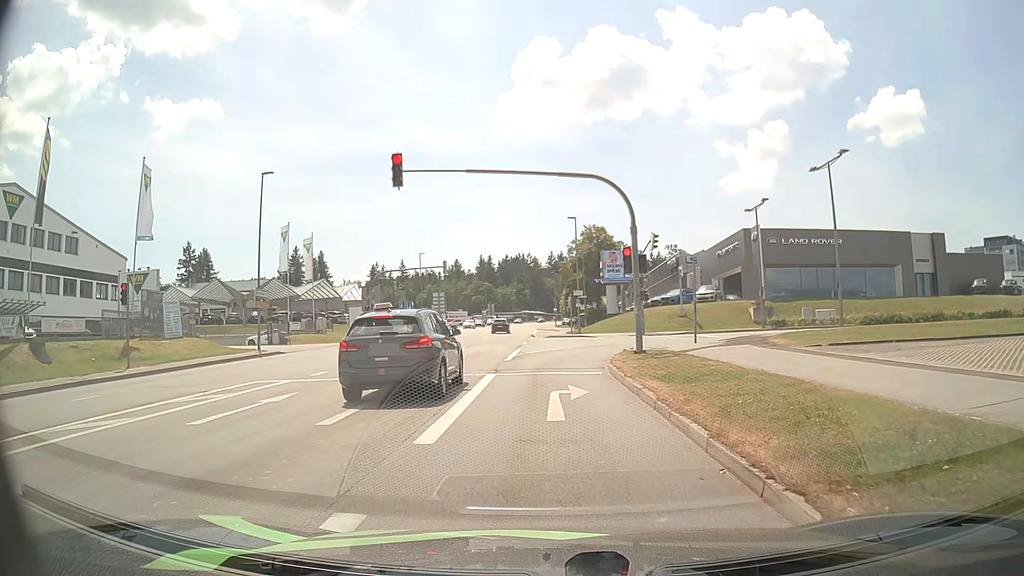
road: tertiary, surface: asphalt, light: Day
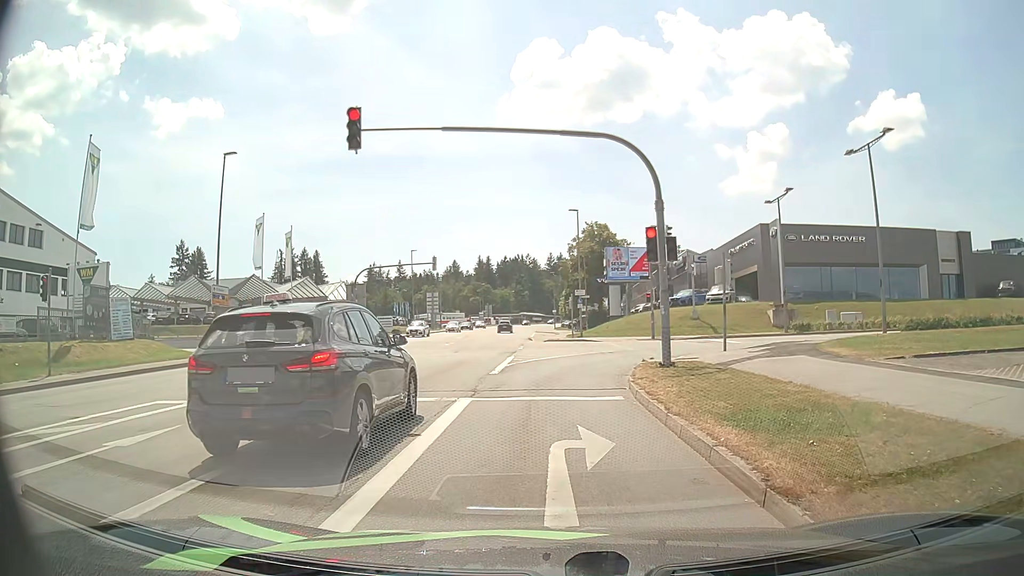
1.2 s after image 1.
(0.0, +5.0) m; +1°
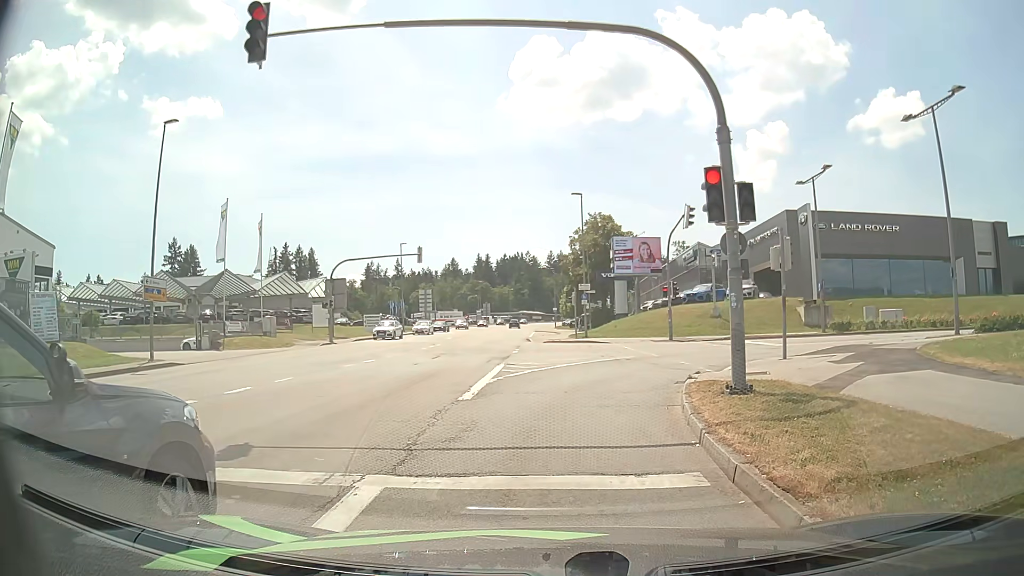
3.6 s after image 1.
(0.0, +6.1) m; 0°
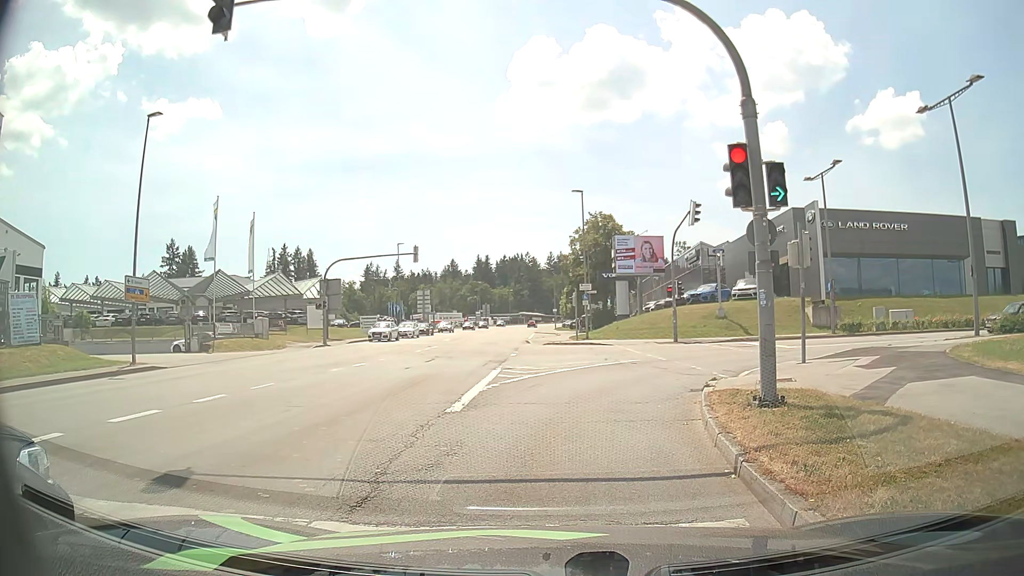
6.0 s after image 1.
(0.0, +1.4) m; 0°
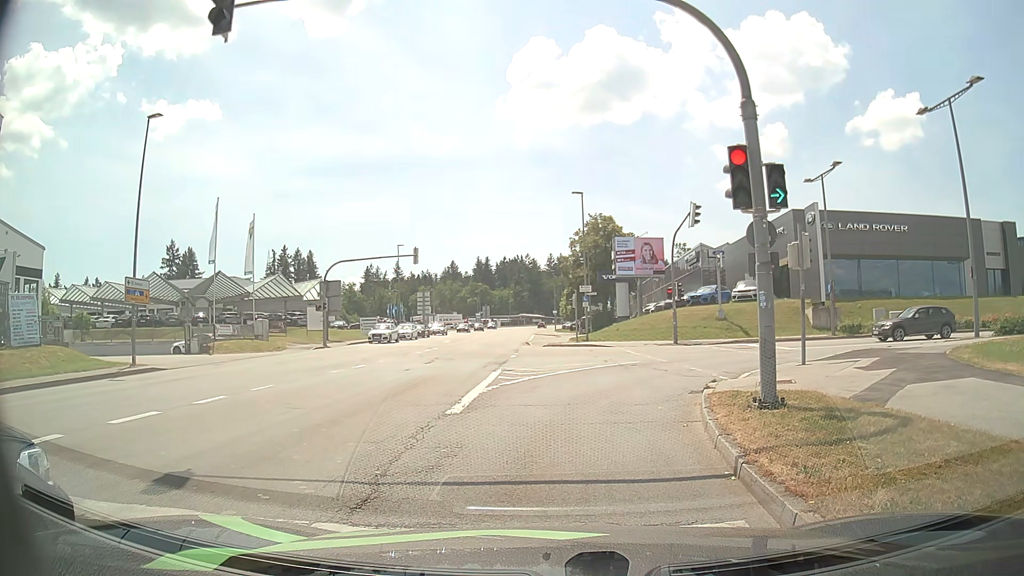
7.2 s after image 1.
(0.0, +0.1) m; 0°
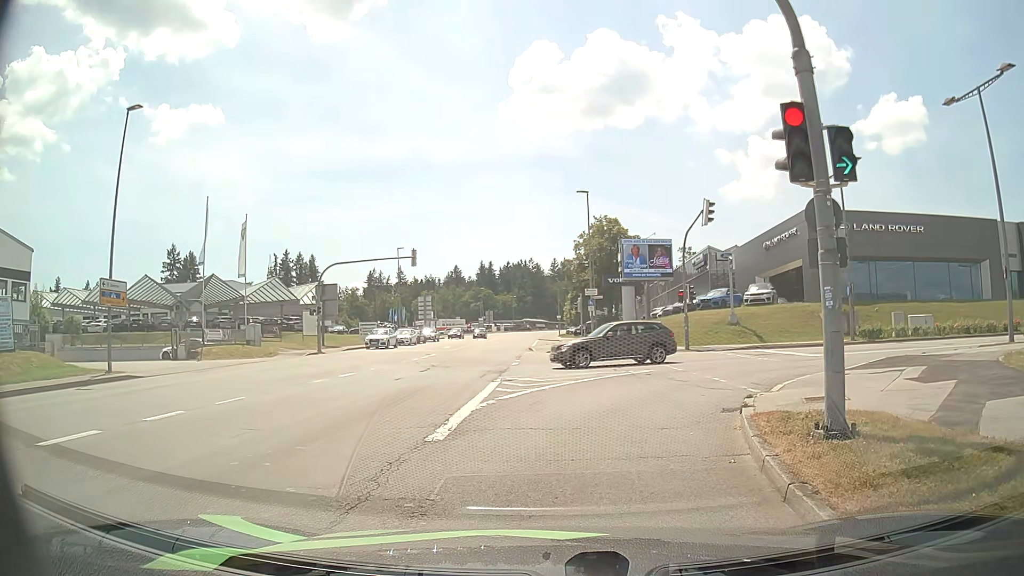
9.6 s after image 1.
(0.0, +2.2) m; -1°
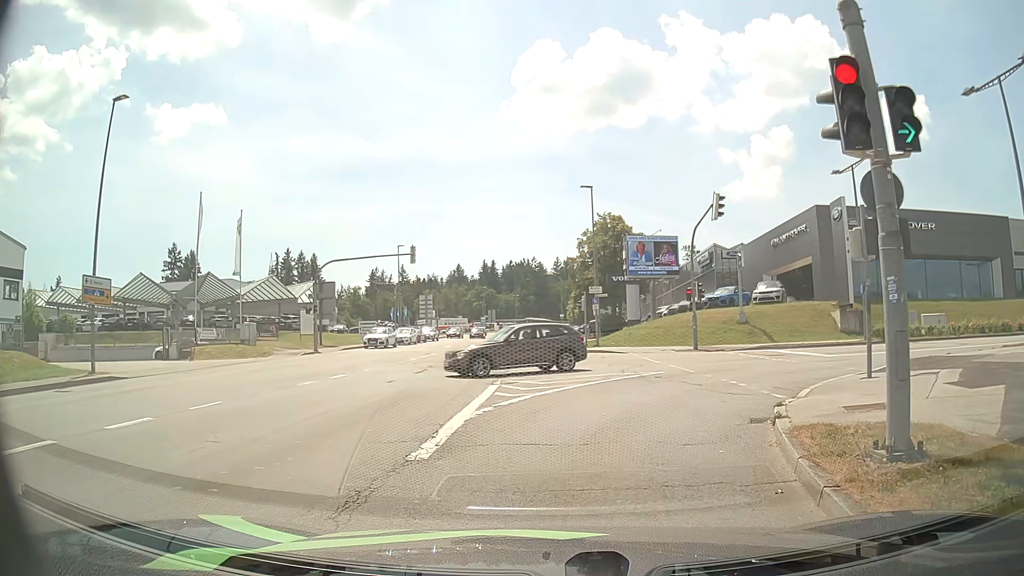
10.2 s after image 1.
(0.0, +1.4) m; +1°
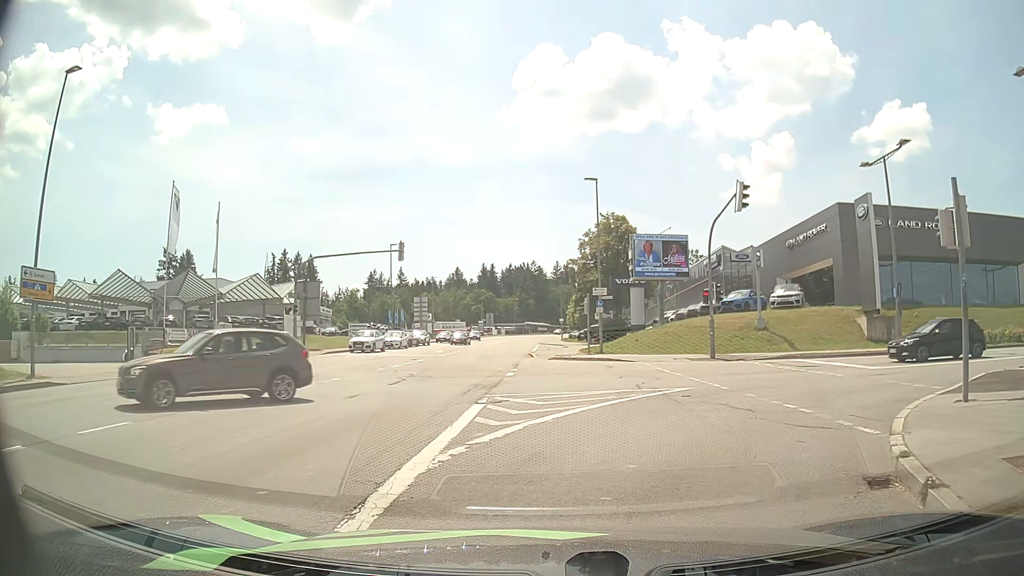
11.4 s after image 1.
(0.0, +3.8) m; 0°
(+1, +10) (+8, +17) (+18, +18) (+28, +18) (+38, +17) (+48, +16) (+58, +14) (+68, +12) (+77, +9) (+87, +6) m
